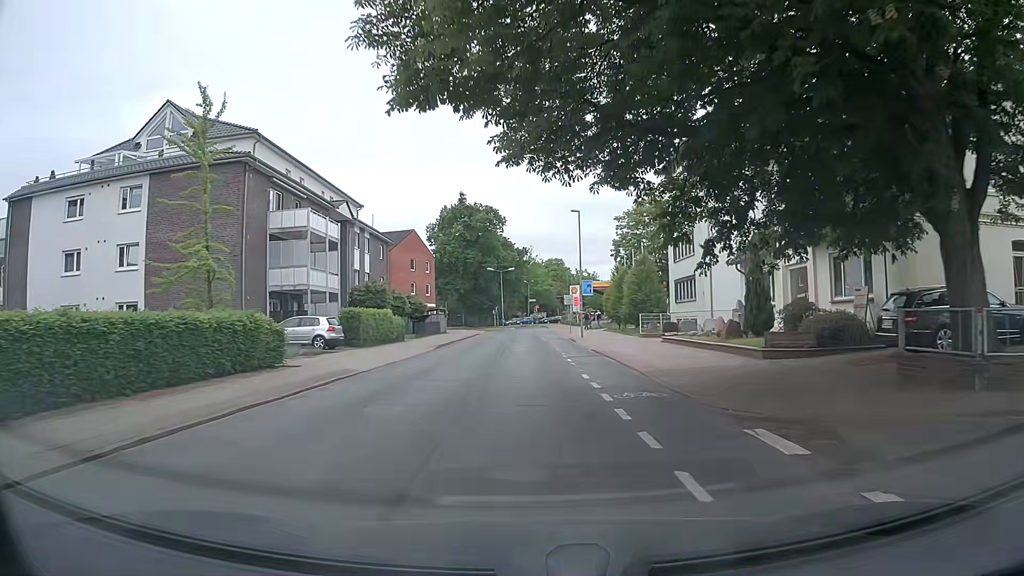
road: tertiary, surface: asphalt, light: Day
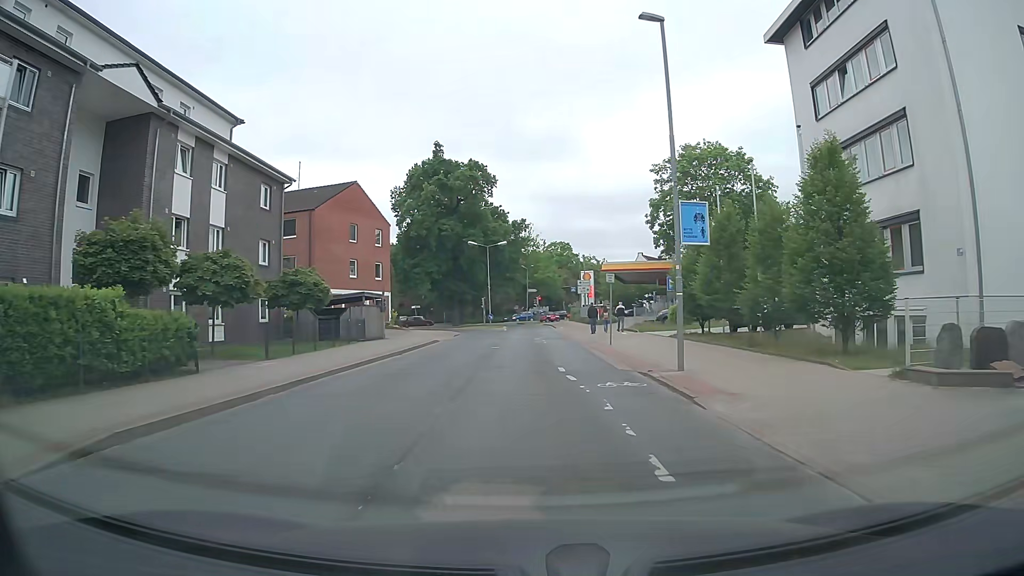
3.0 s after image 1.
(-0.1, +27.7) m; 0°
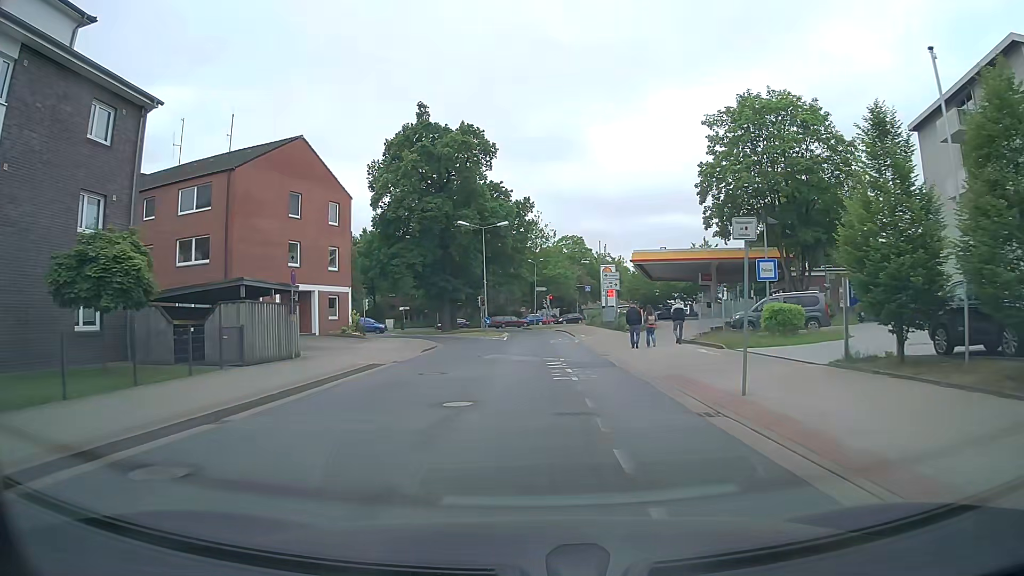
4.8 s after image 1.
(-0.1, +15.8) m; -1°
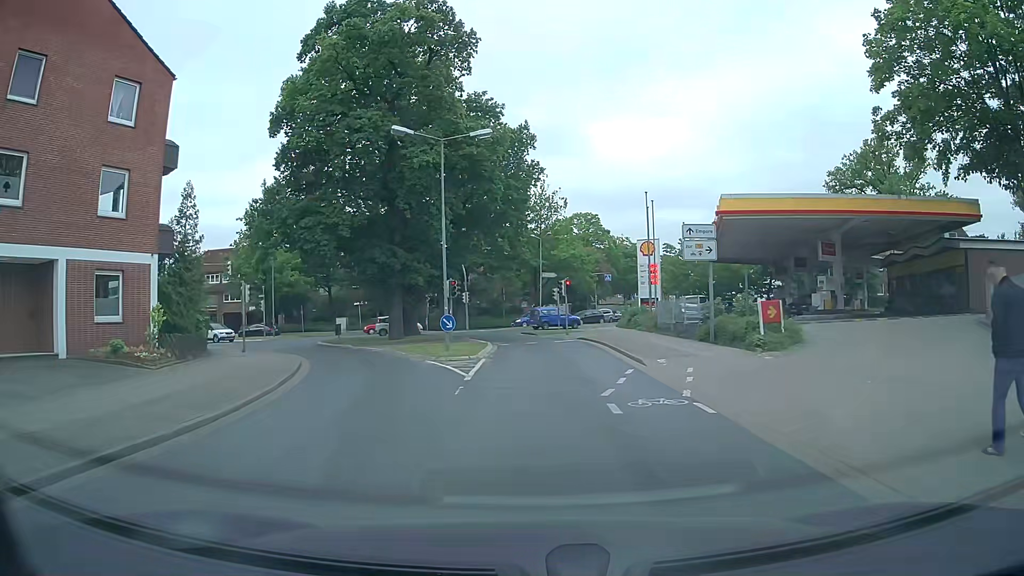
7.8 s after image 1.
(+0.2, +24.7) m; +1°
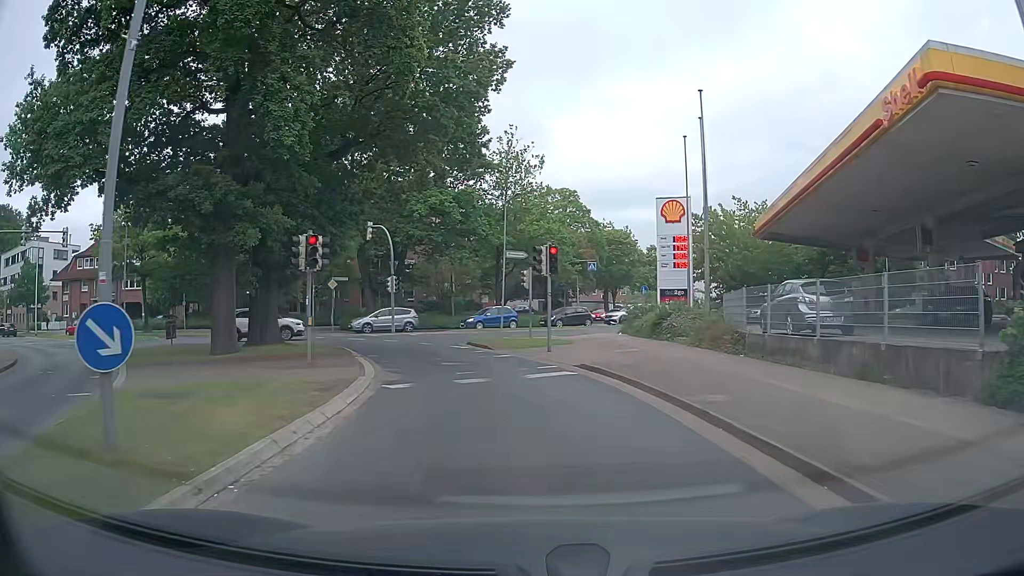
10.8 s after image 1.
(+0.3, +18.7) m; +2°
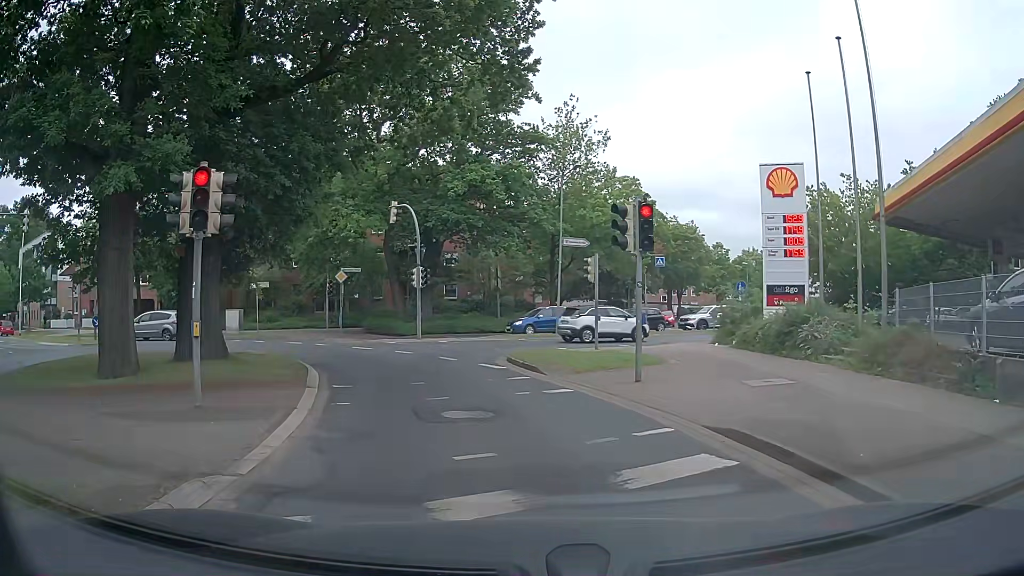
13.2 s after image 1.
(-0.1, +7.9) m; -3°
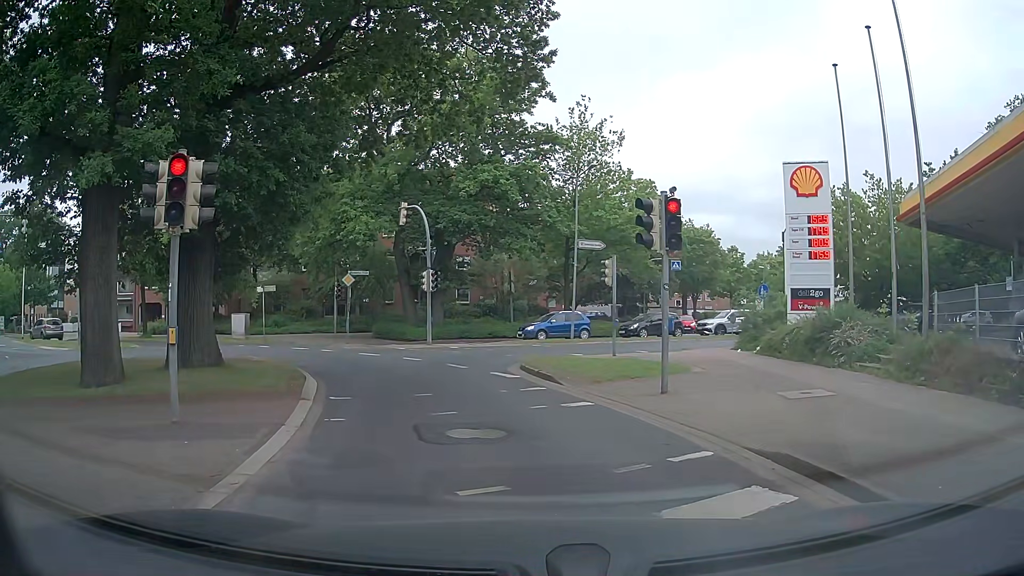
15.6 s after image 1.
(0.0, +1.1) m; 0°
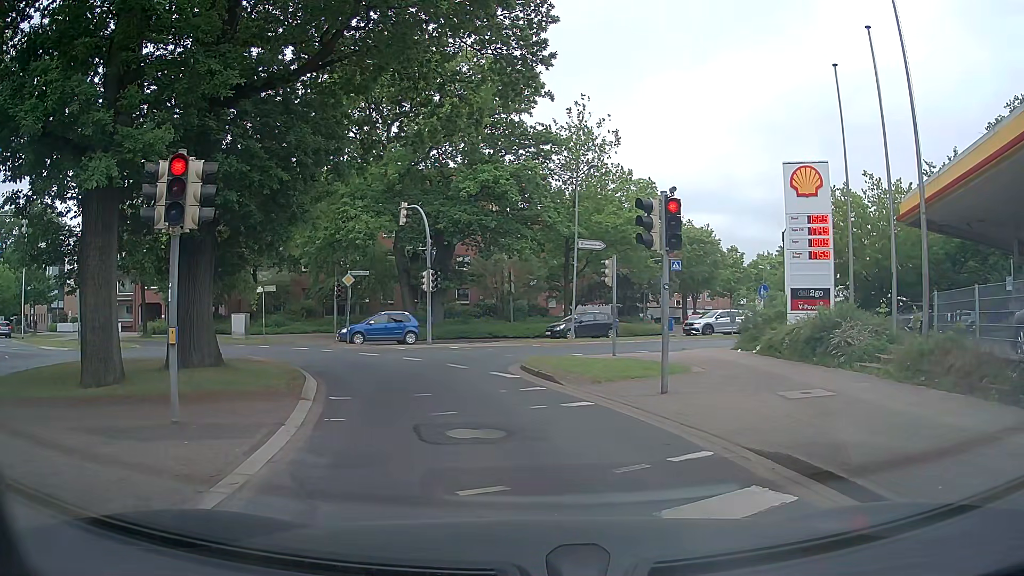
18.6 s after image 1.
(0.0, 0.0) m; 0°
